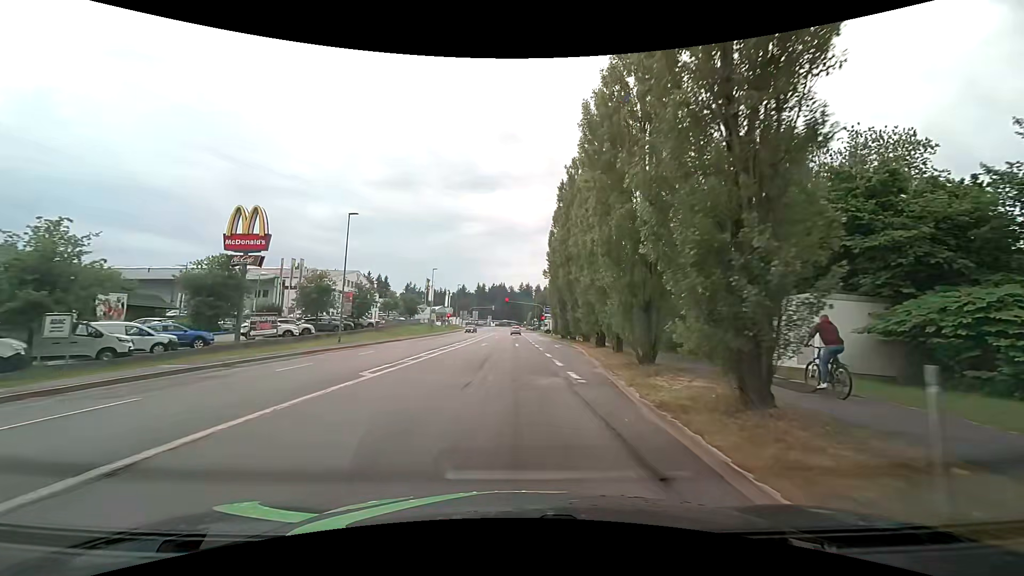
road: tertiary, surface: asphalt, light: Day
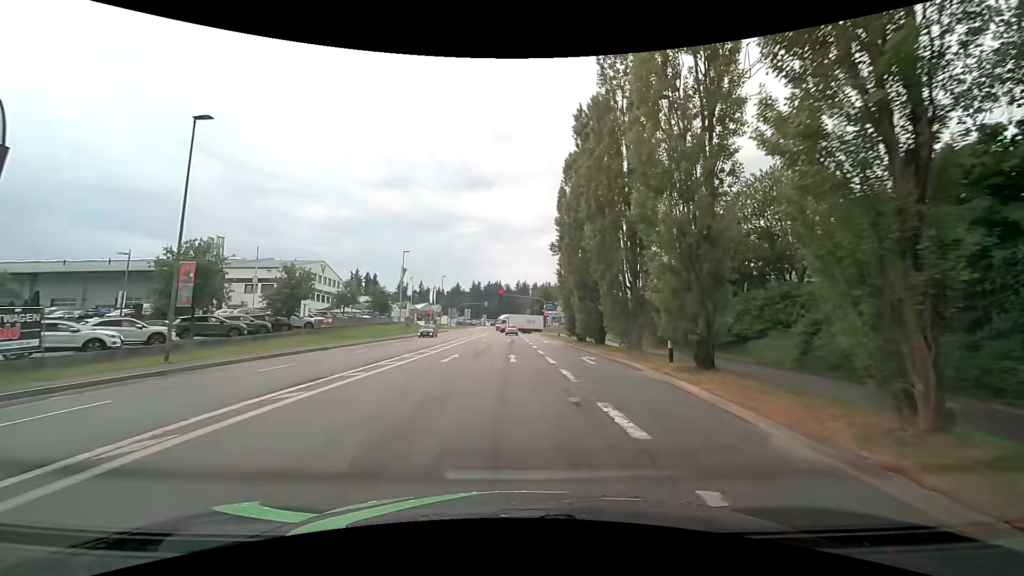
(0.0, +18.2) m; +1°
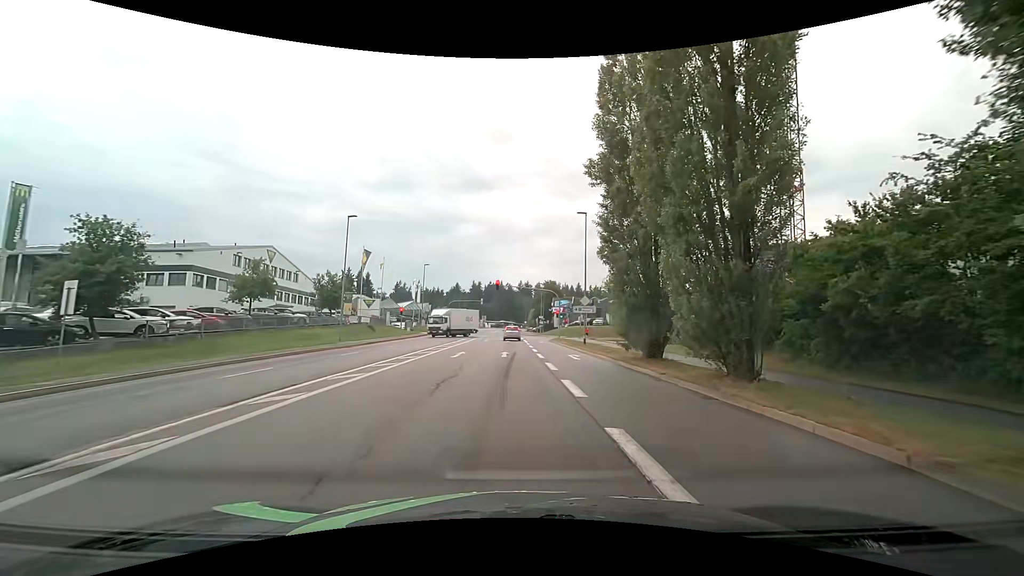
(-0.3, +20.7) m; -1°
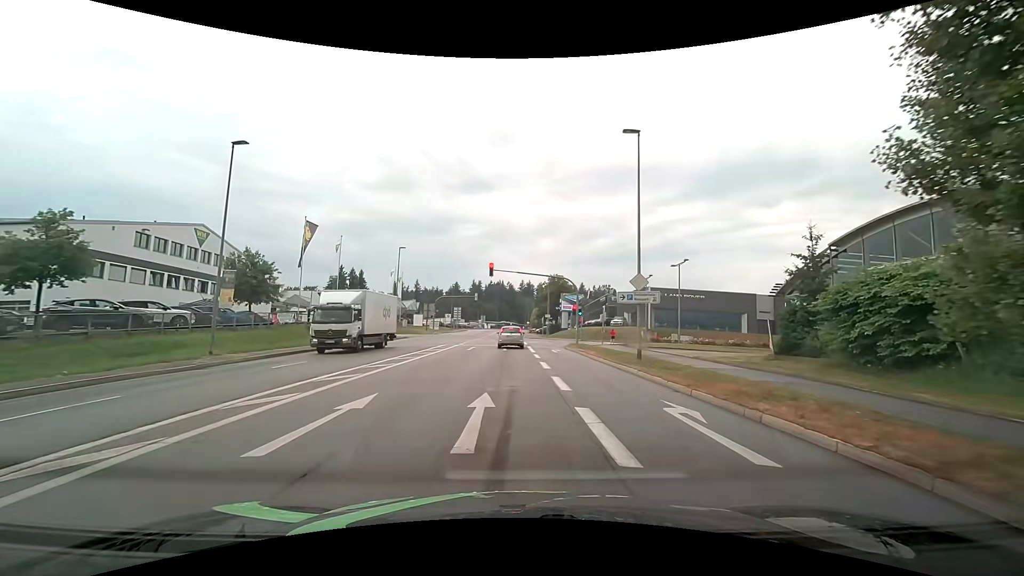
(+0.1, +16.6) m; 0°
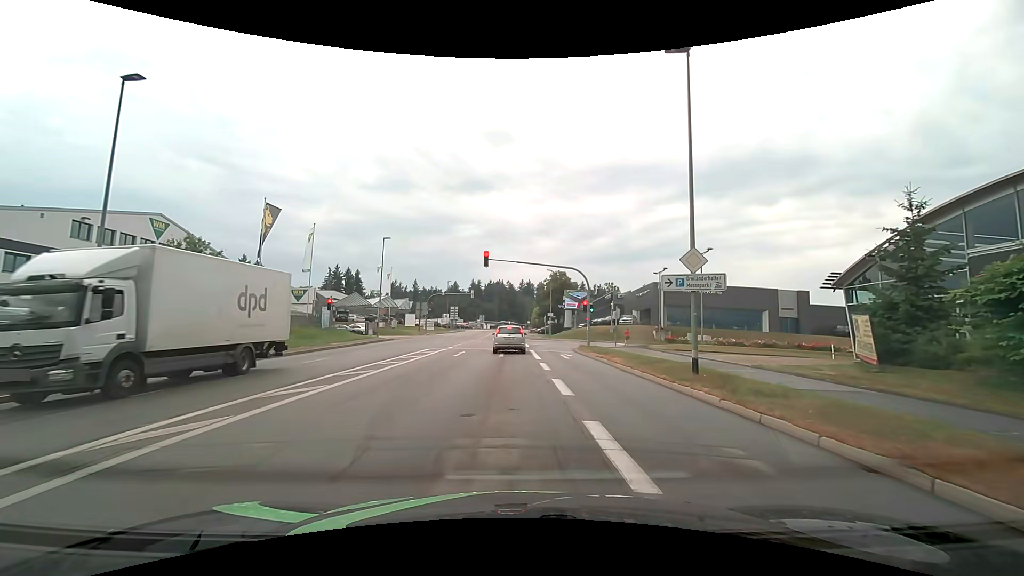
(0.0, +6.6) m; +1°
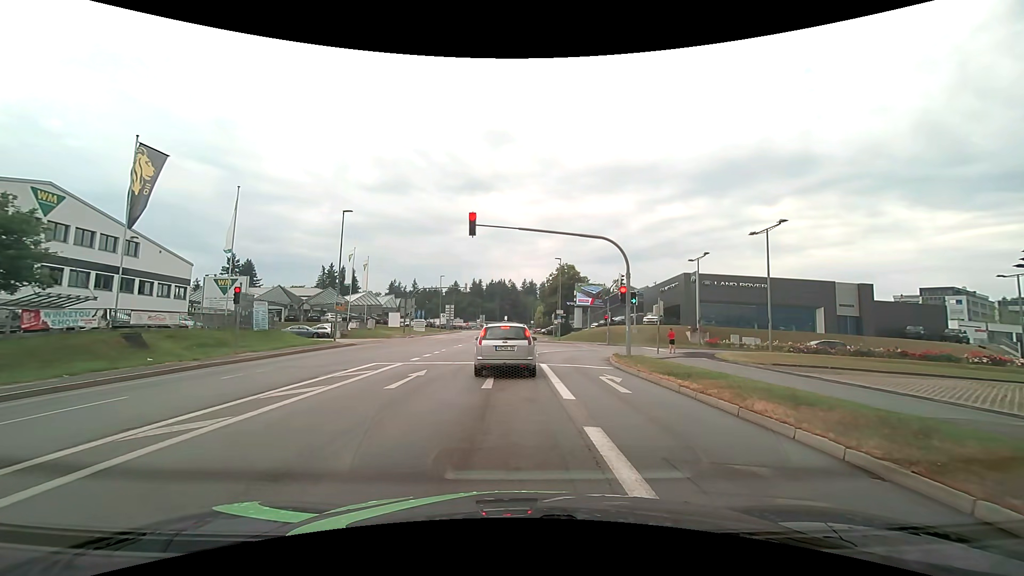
(-0.2, +12.3) m; -1°
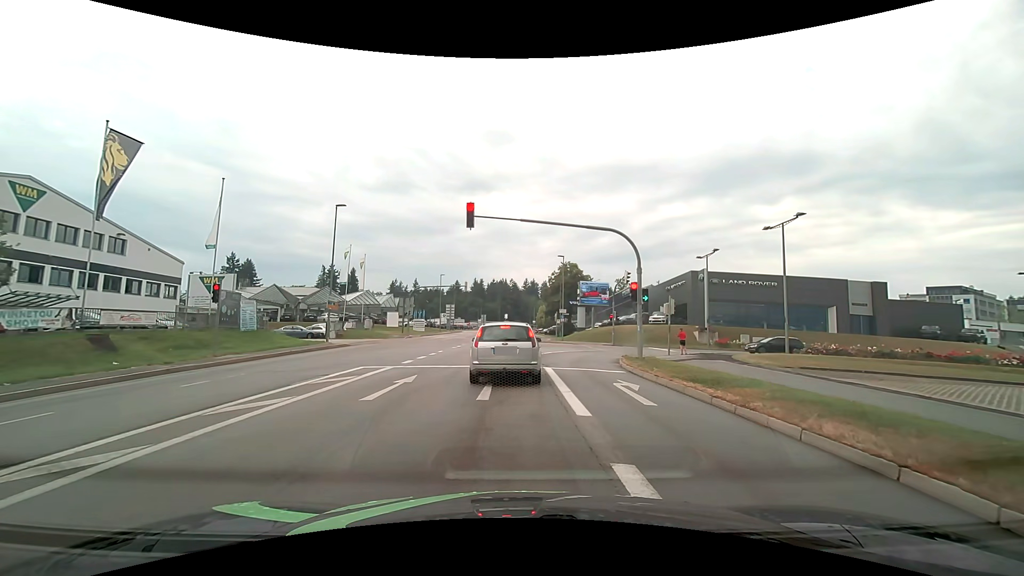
(0.0, +1.8) m; +1°
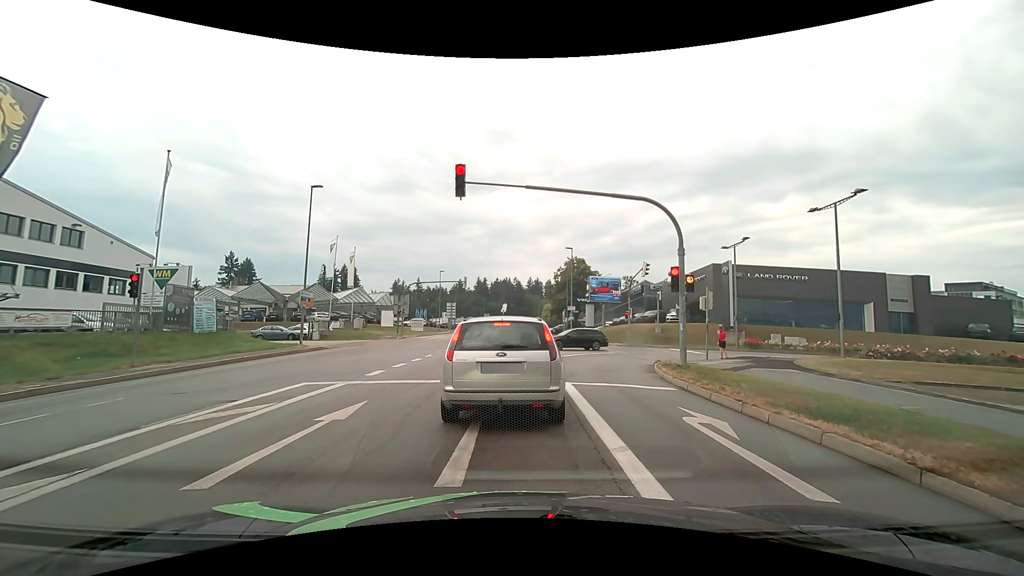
(-0.1, +4.9) m; 0°
(0, +10) (-1, +20) (-1, +30) (-1, +40) (-1, +50) (-1, +60) (-2, +70) (-2, +80) (-2, +90) (-2, +100) m
